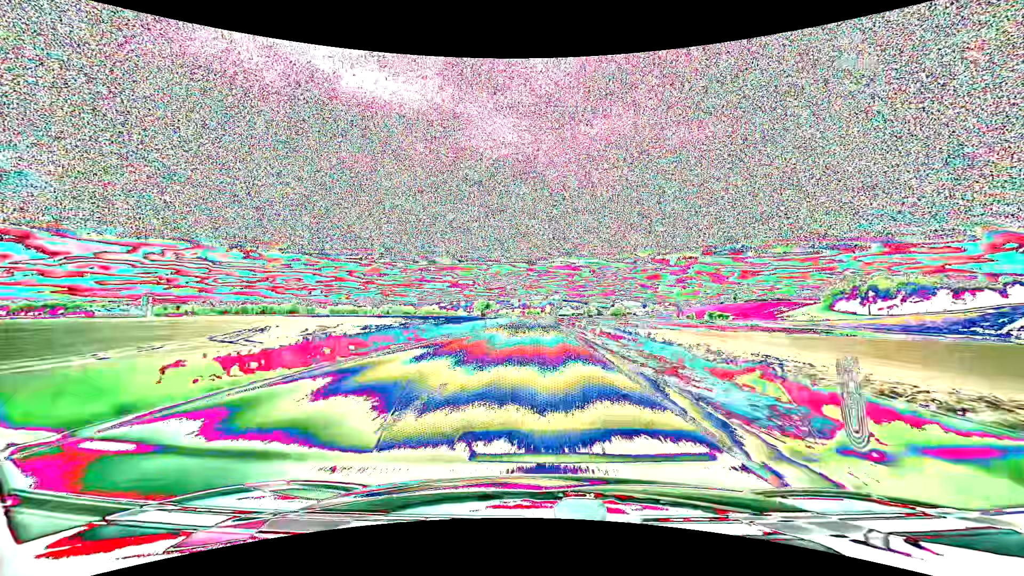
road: primary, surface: asphalt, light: Day
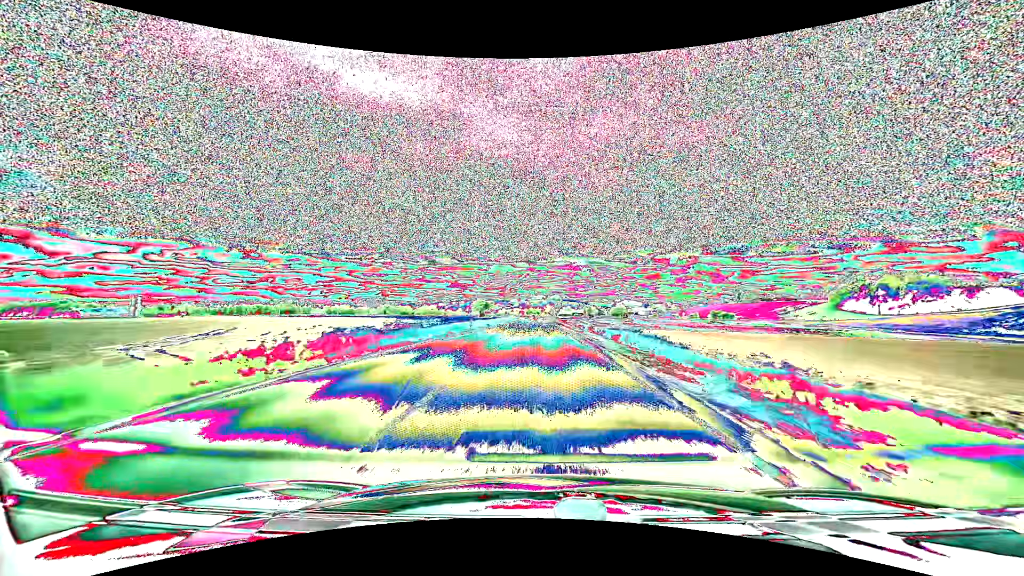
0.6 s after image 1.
(0.0, +12.5) m; 0°
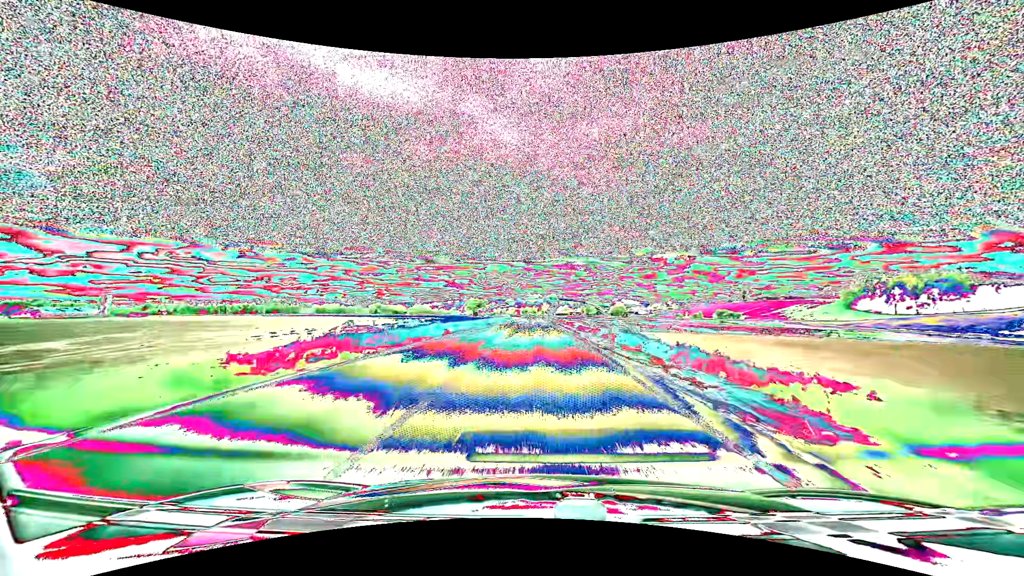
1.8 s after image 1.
(+0.1, +25.1) m; 0°
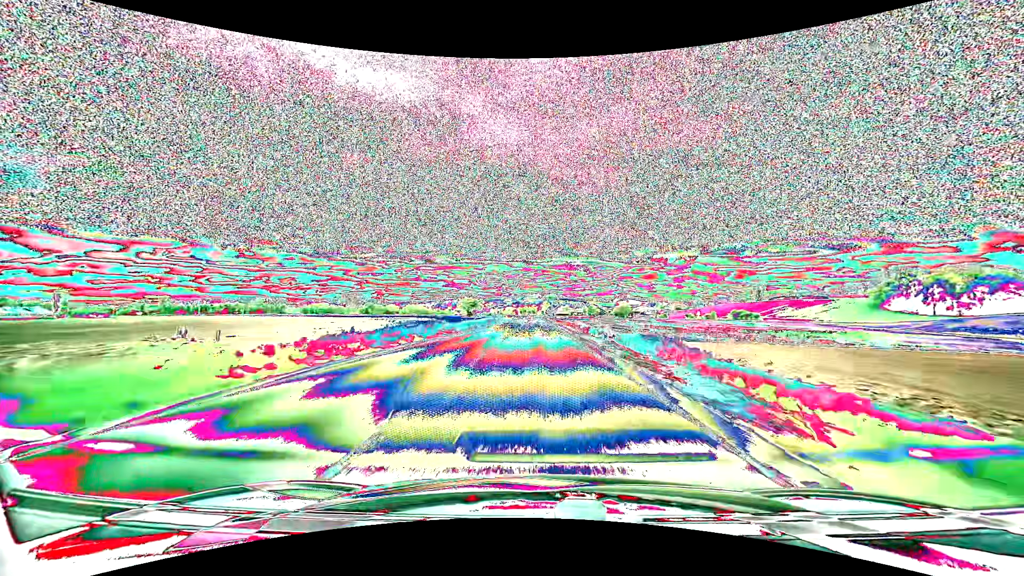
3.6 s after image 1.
(0.0, +38.1) m; 0°
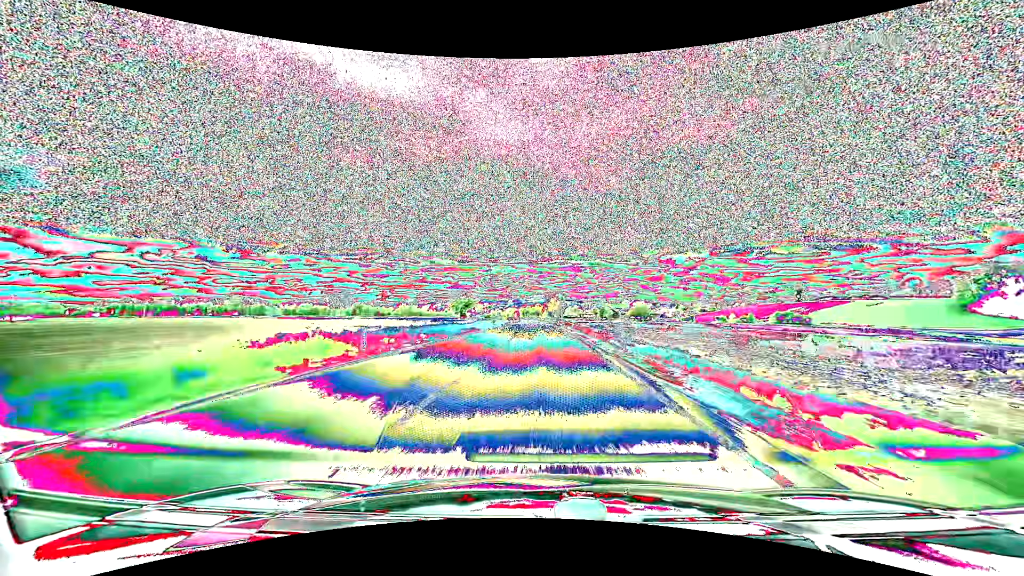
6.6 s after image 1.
(-0.2, +67.3) m; -1°
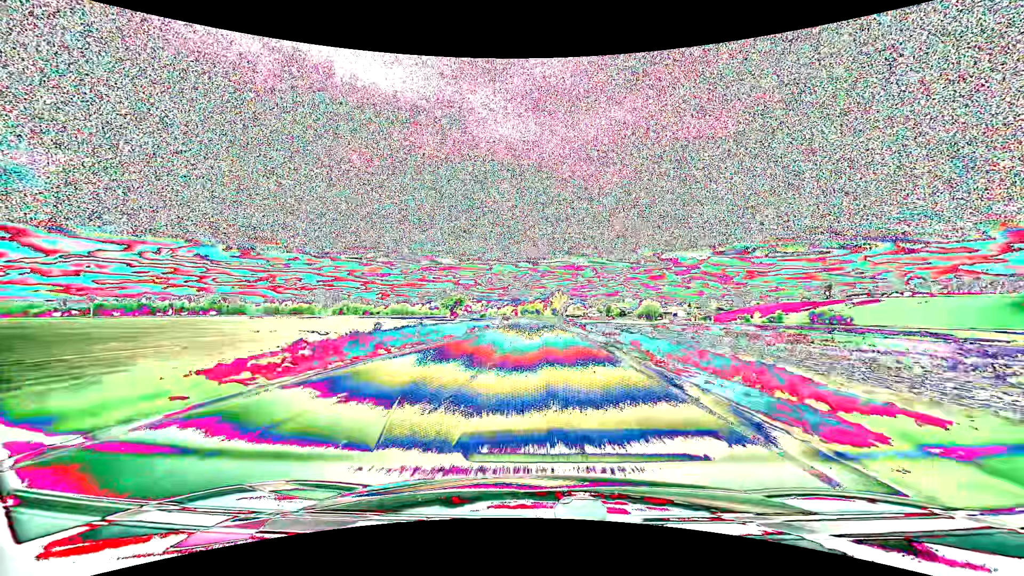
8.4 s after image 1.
(-0.1, +43.9) m; 0°
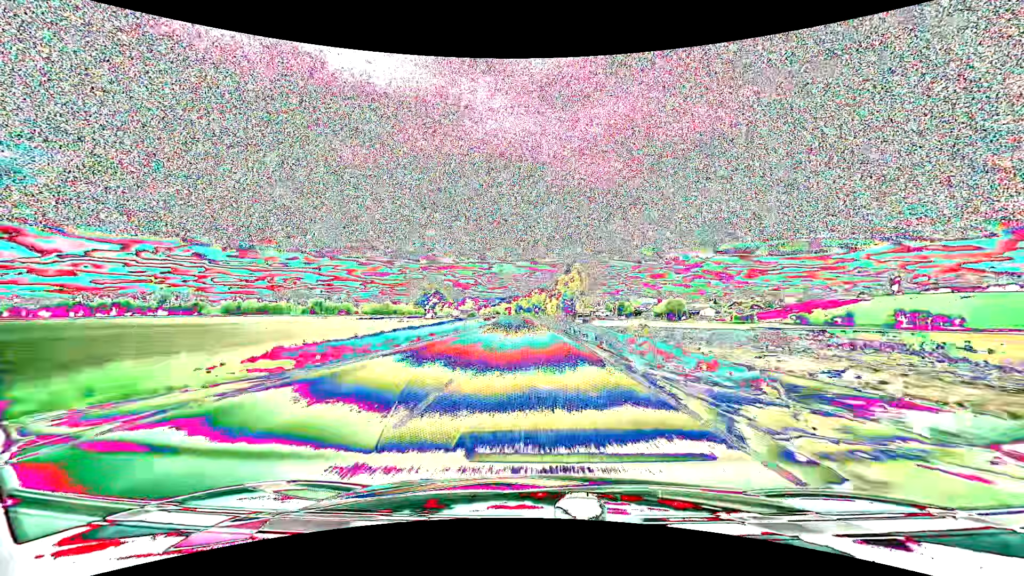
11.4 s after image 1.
(+0.6, +75.6) m; 0°
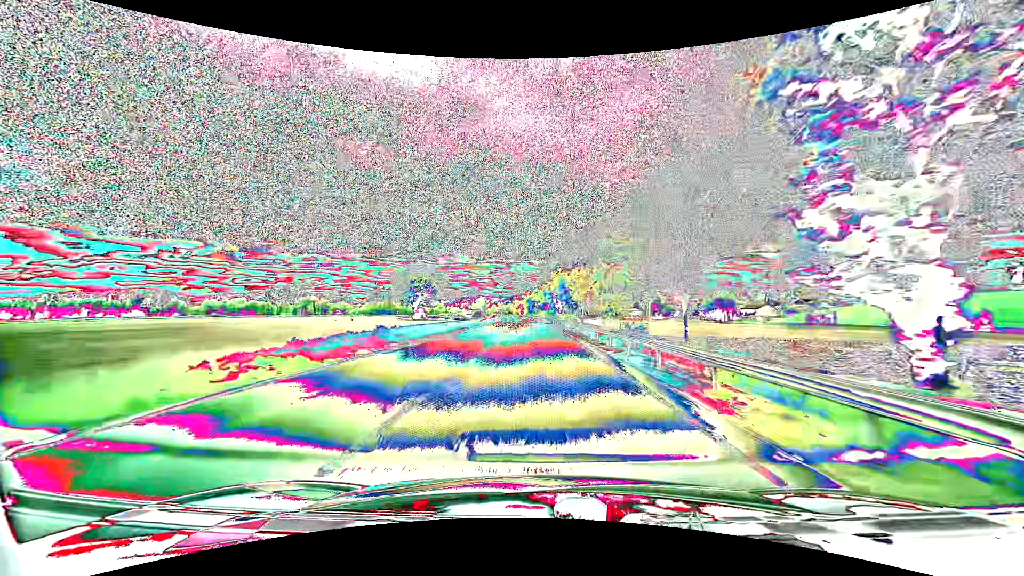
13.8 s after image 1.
(-1.0, +61.2) m; -2°
